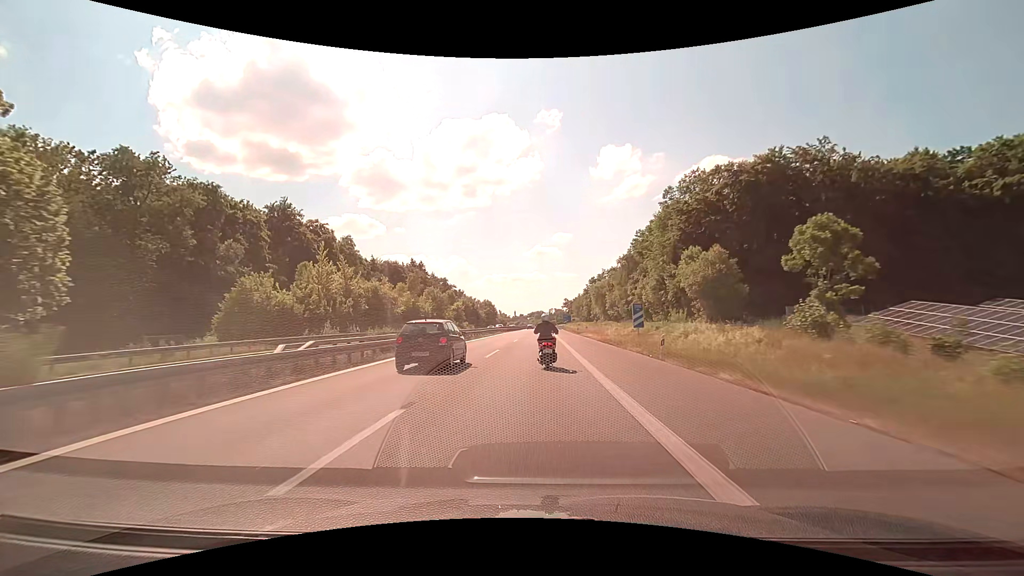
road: motorway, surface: asphalt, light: Day
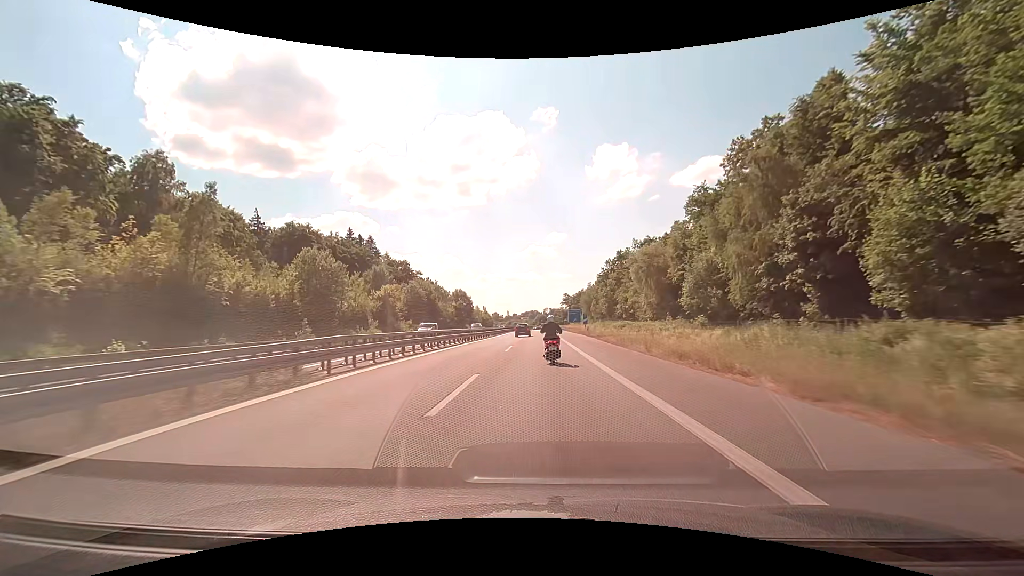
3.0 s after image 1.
(0.0, +65.9) m; +1°
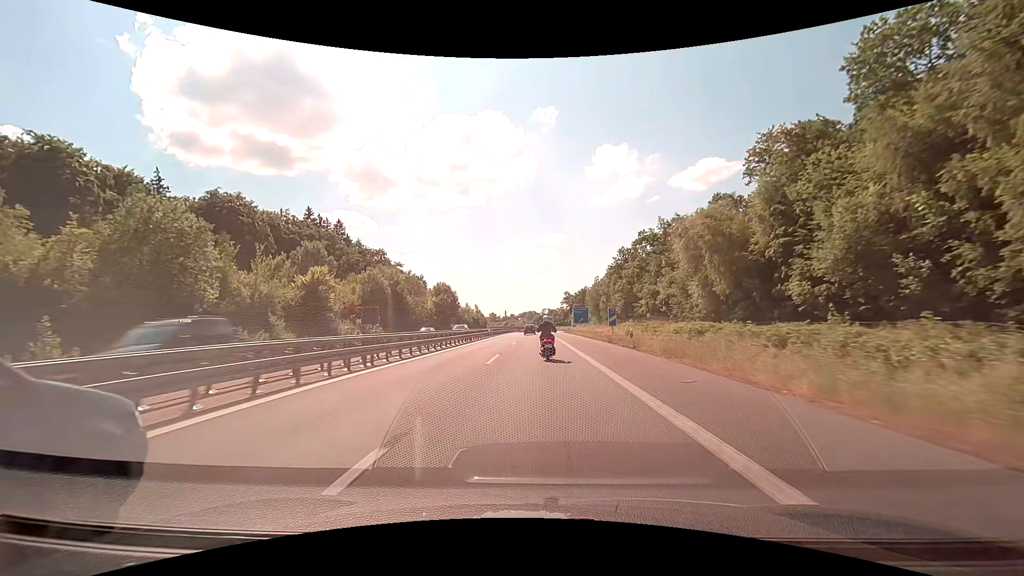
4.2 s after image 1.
(0.0, +25.9) m; 0°
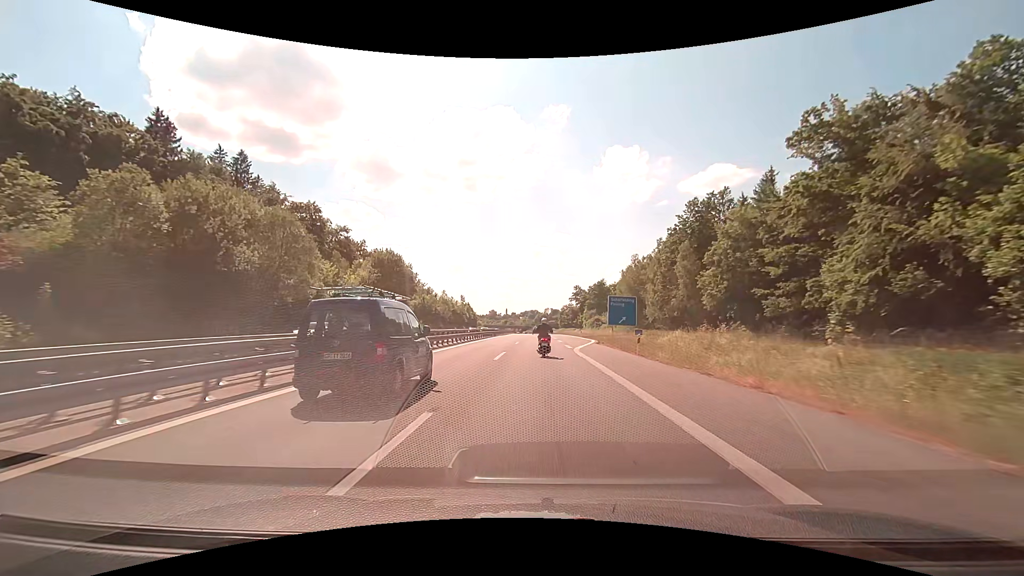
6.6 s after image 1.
(-0.2, +51.7) m; 0°
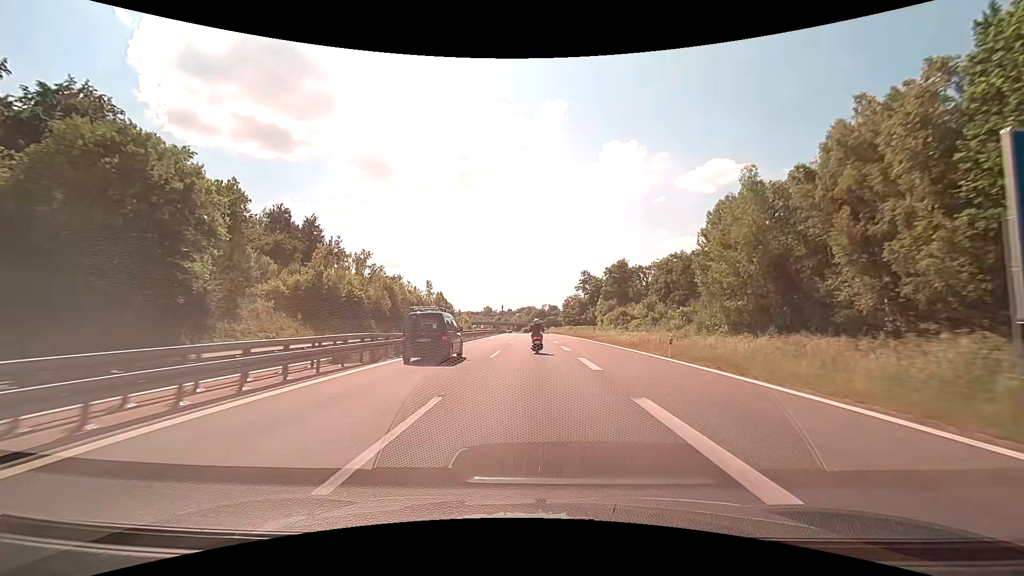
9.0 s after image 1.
(+0.2, +52.3) m; 0°
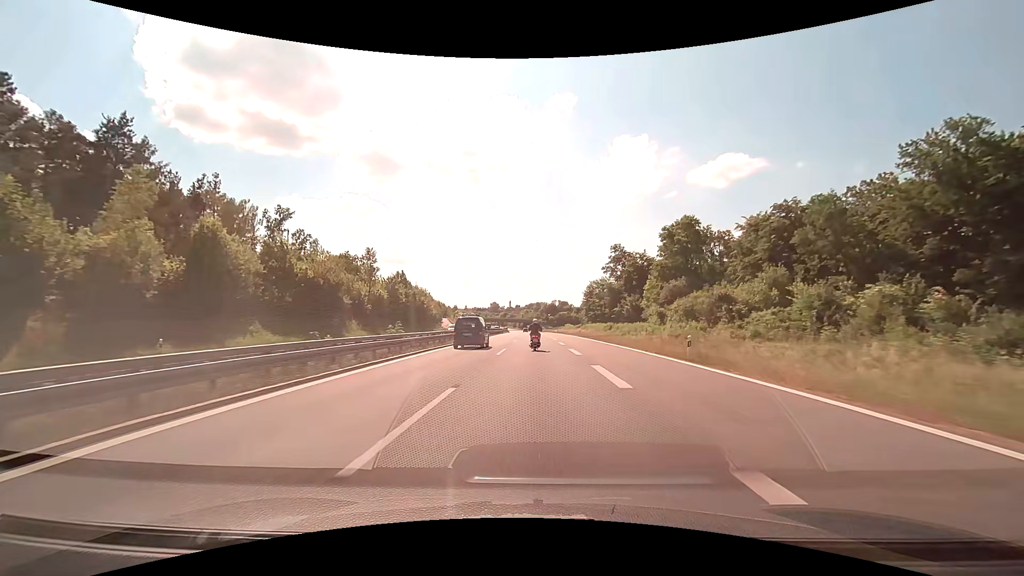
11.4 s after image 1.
(-0.5, +52.4) m; -1°
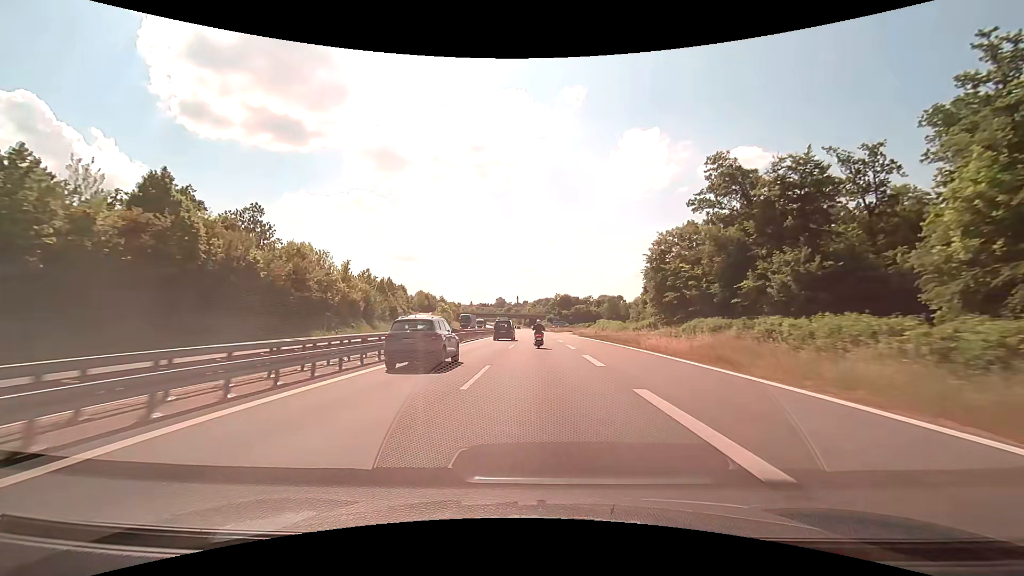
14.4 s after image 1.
(-0.3, +66.0) m; -1°
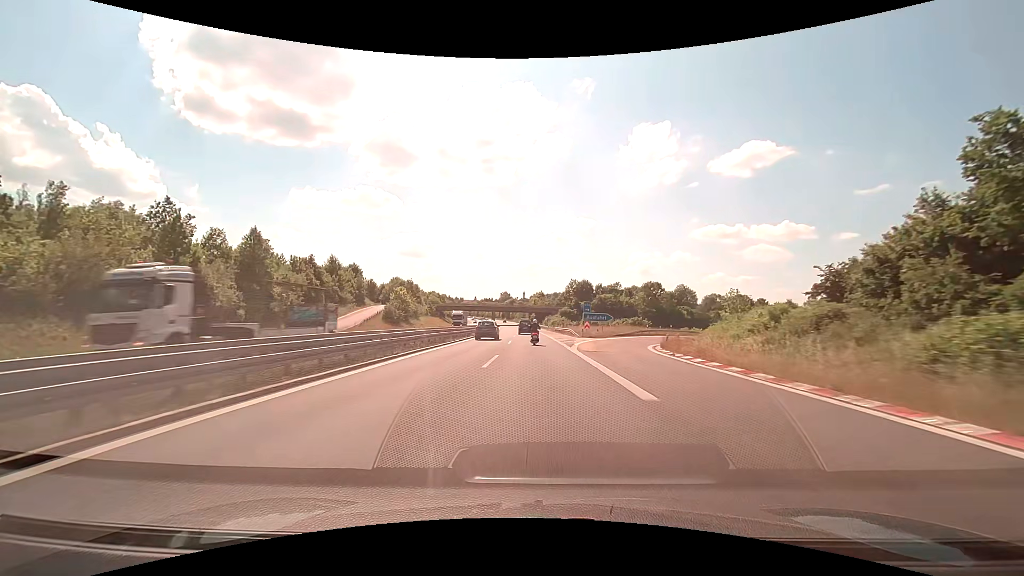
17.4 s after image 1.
(-0.2, +66.9) m; -1°
(0, +10) (0, +20) (0, +30) (0, +40) (0, +50) (-1, +60) (-1, +70) (-1, +80) (-2, +90) (-2, +100) m
